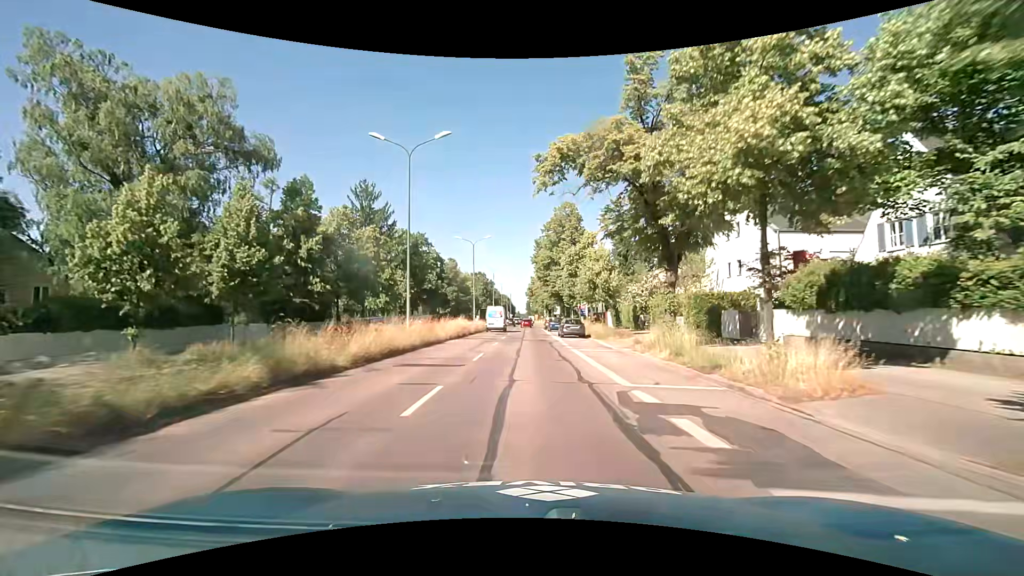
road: primary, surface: asphalt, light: Day
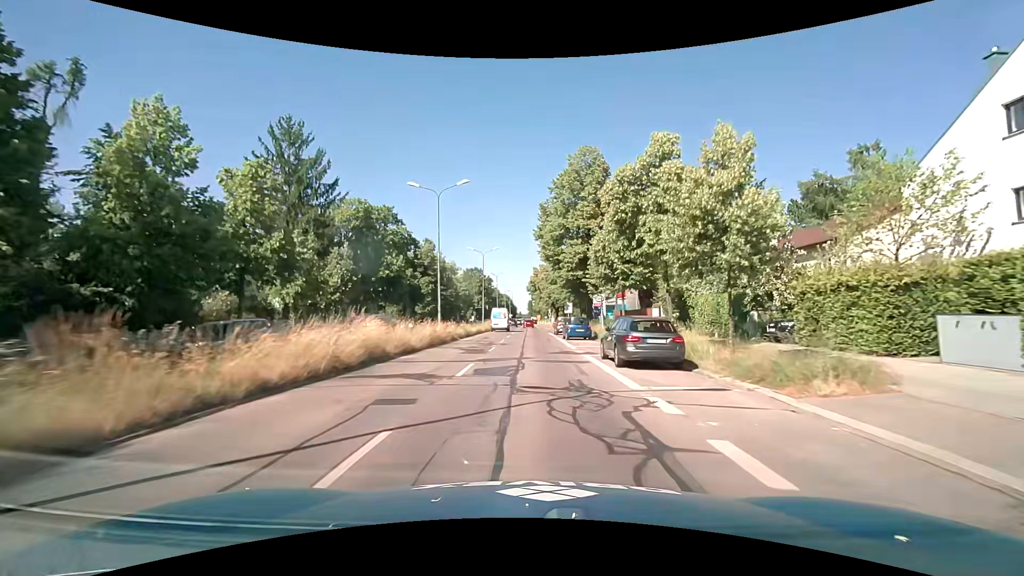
(-0.4, +22.6) m; -1°
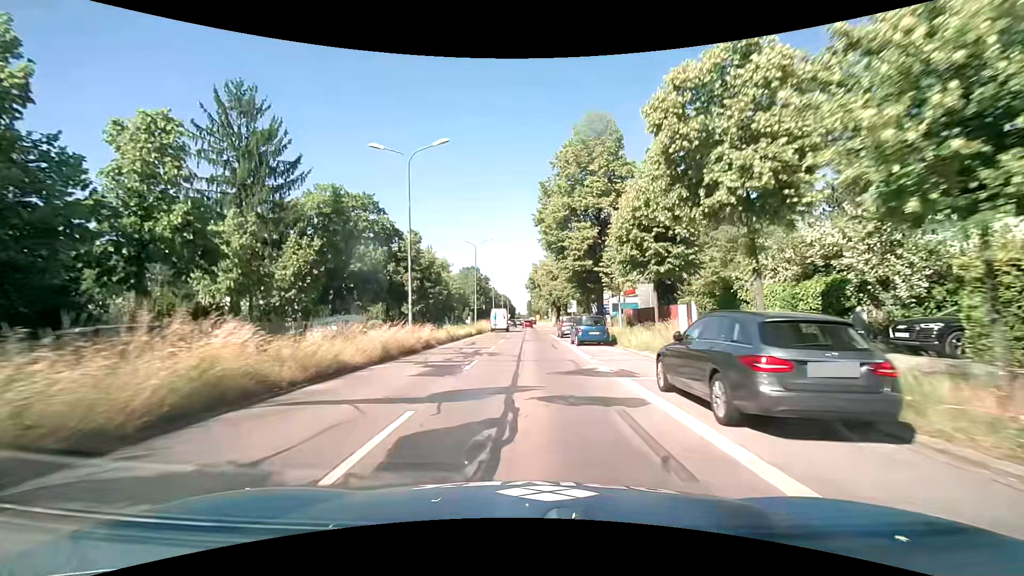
(0.0, +7.7) m; 0°
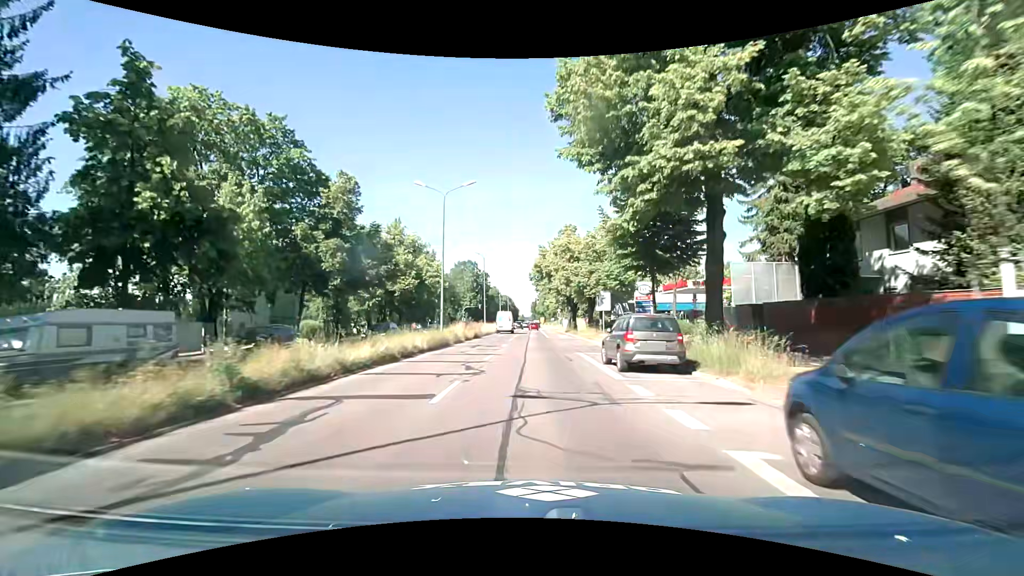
(-0.1, +23.5) m; -1°
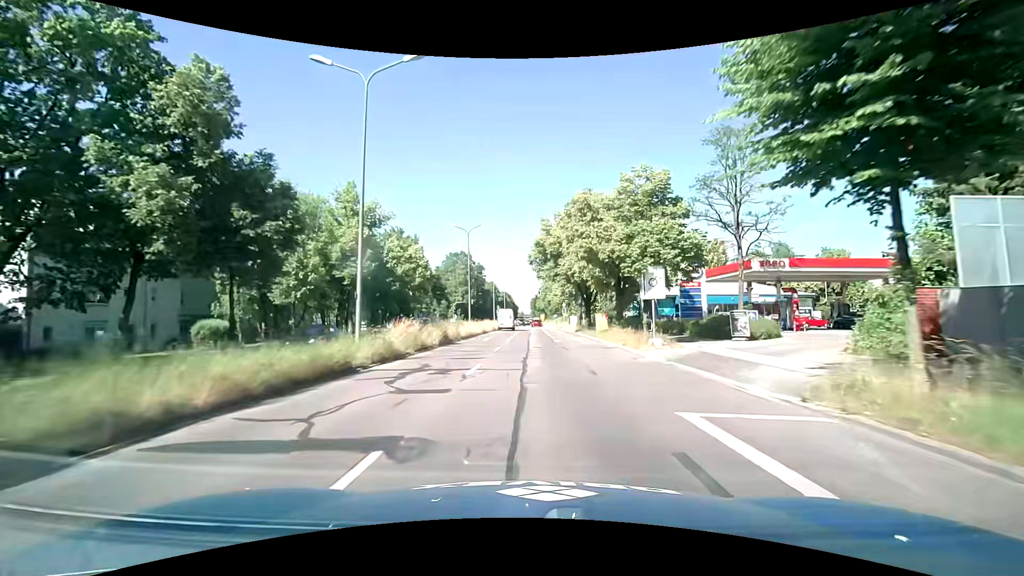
(0.0, +15.6) m; 0°
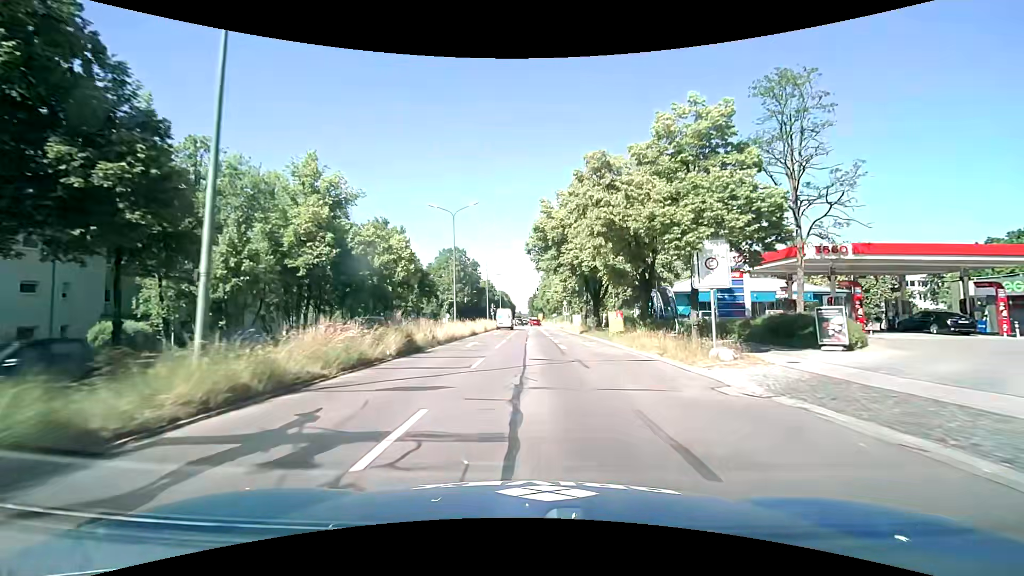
(0.0, +7.8) m; 0°
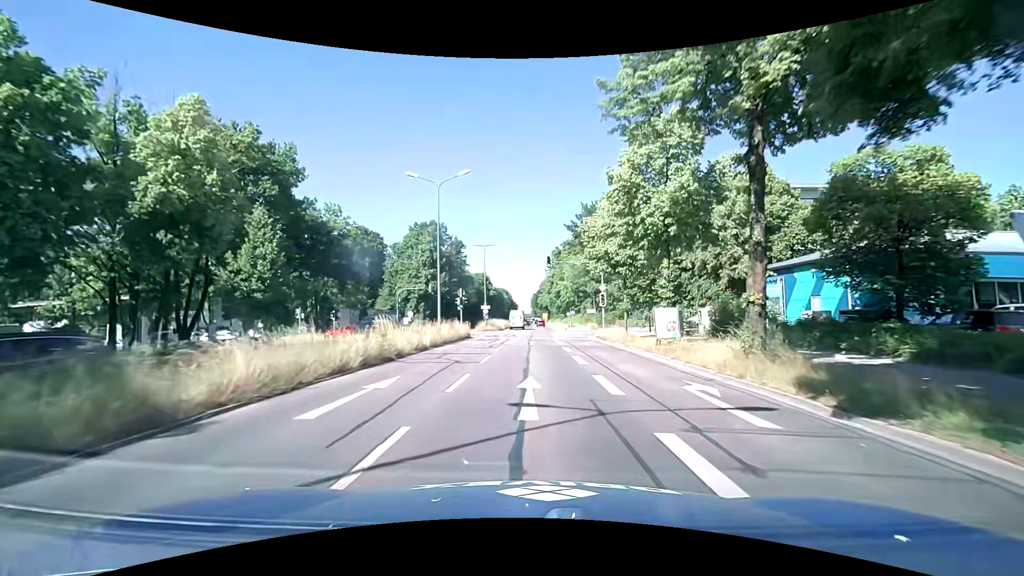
(+0.5, +38.3) m; 0°
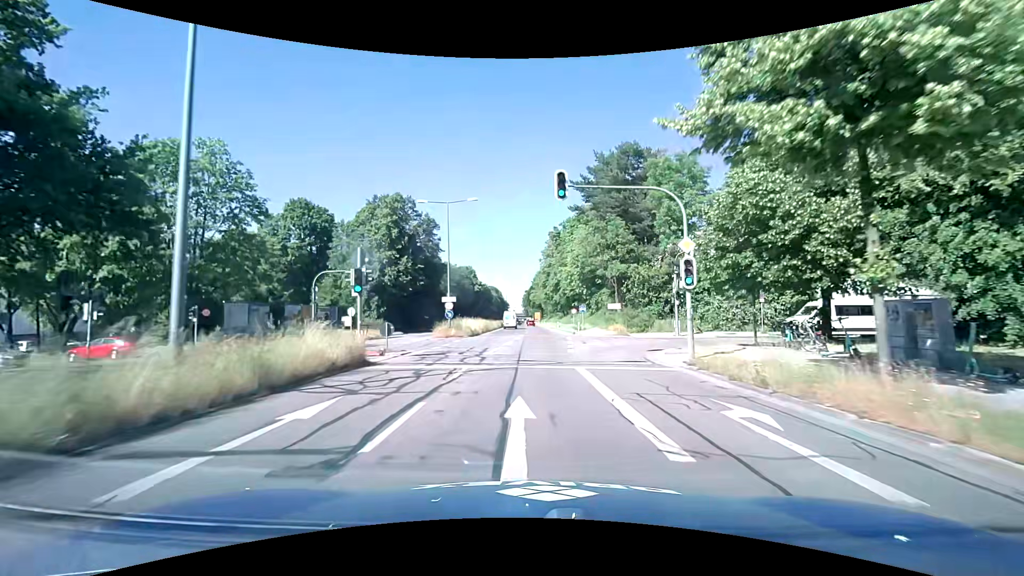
(+0.2, +22.5) m; +1°
(0, +10) (0, +20) (+1, +30) (+1, +40) (+2, +50) (+2, +60) (+2, +70) (+2, +80) (+2, +90) (+2, +100) m
